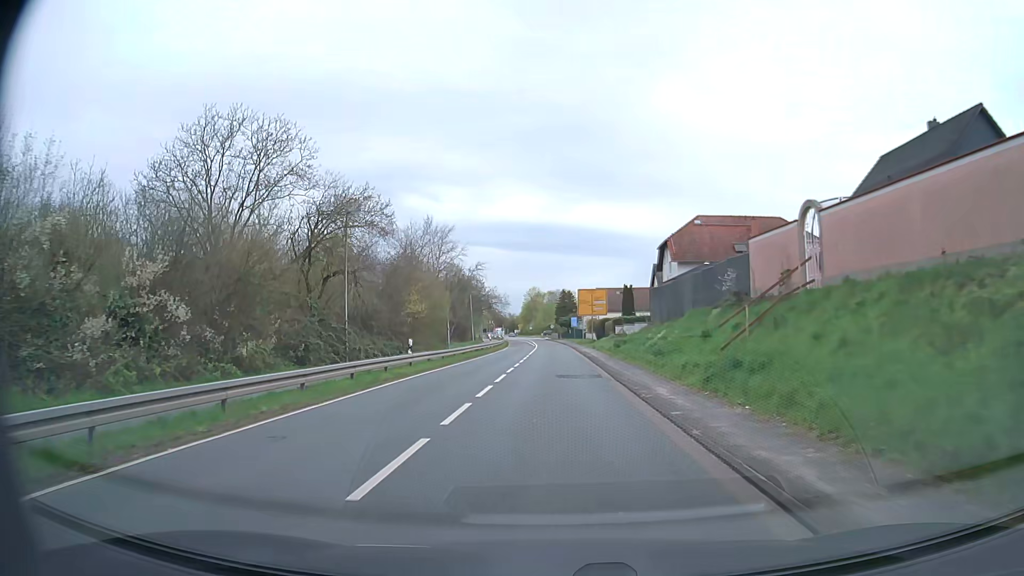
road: secondary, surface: asphalt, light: Day
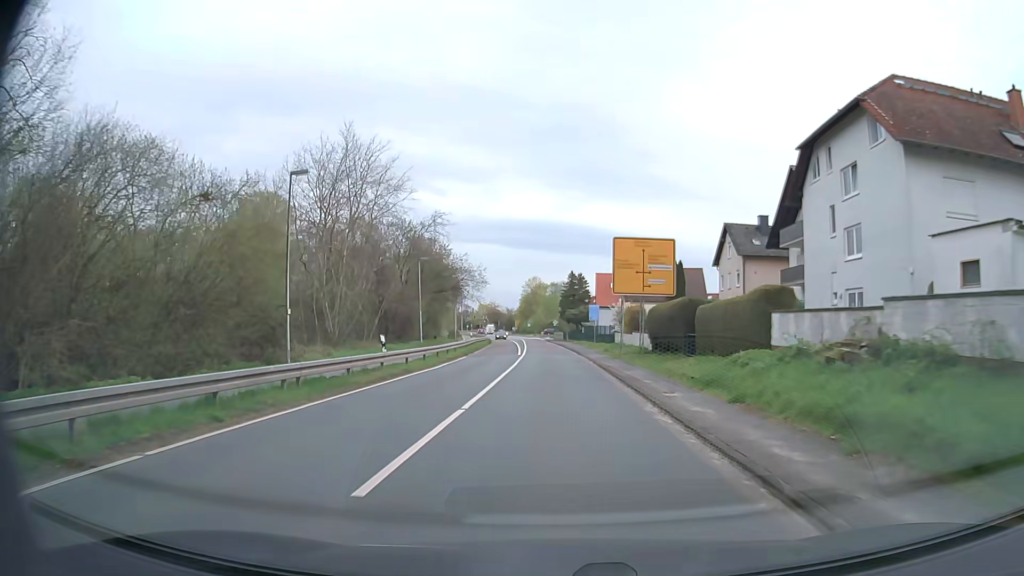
(-0.2, +40.8) m; 0°
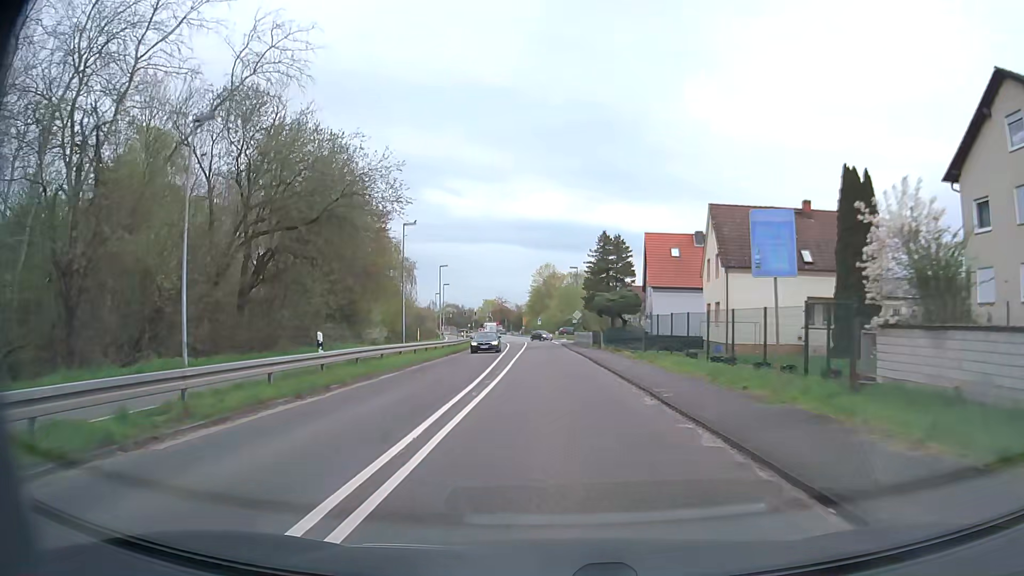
(-0.4, +41.1) m; -1°
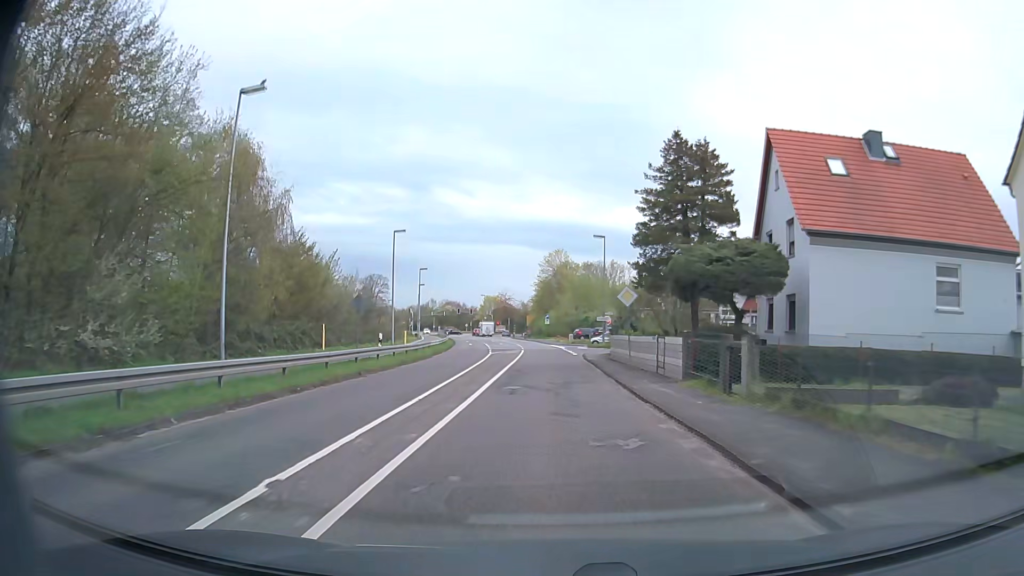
(-0.4, +32.8) m; -1°
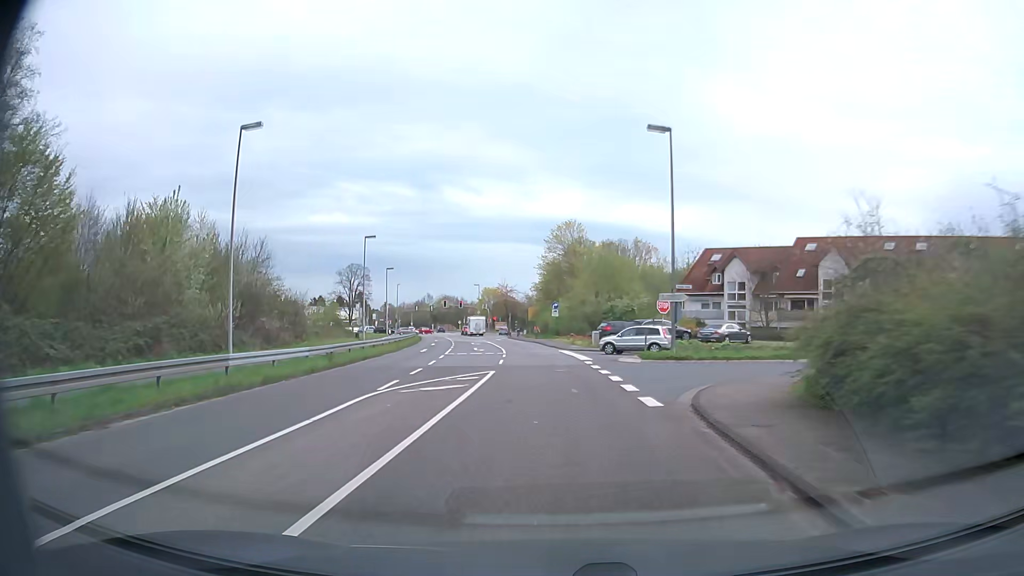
(-0.3, +32.7) m; -1°
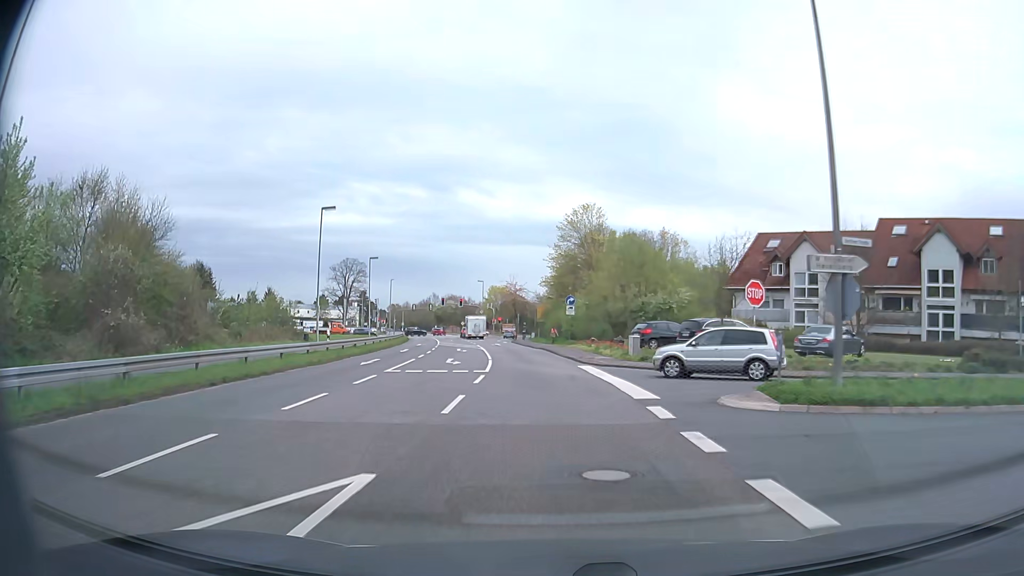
(-0.2, +16.3) m; -1°
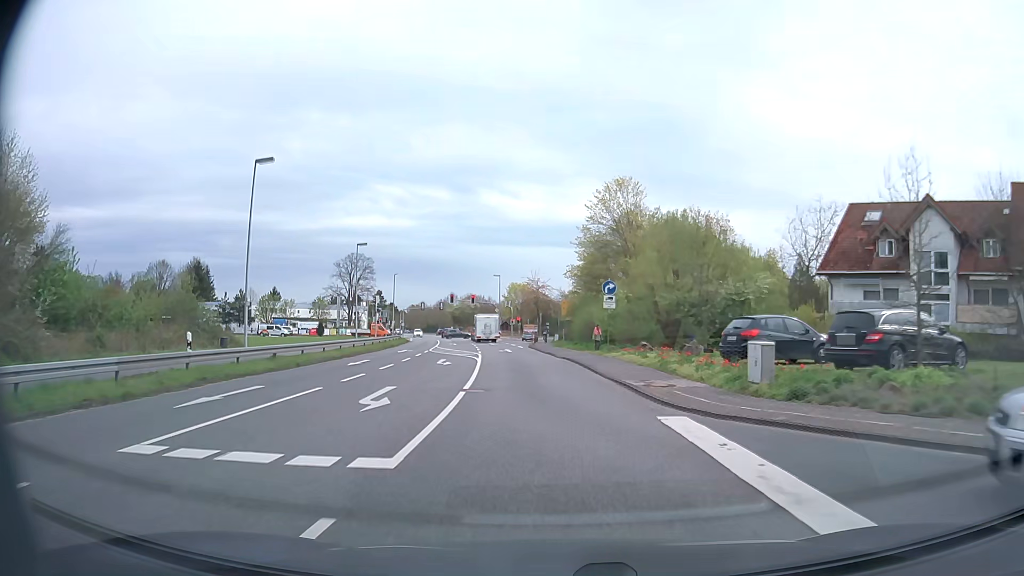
(-0.3, +15.7) m; -2°
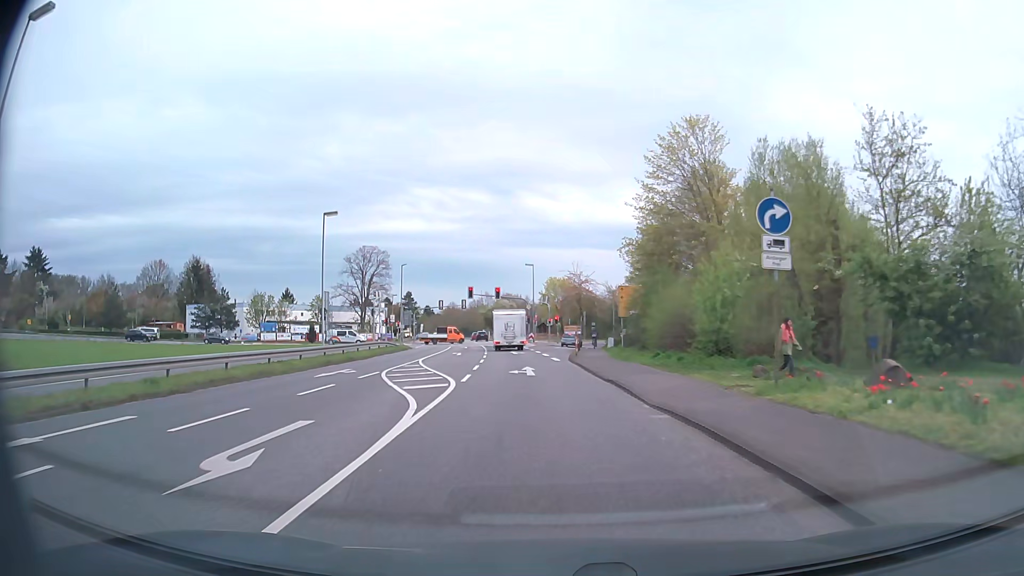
(-0.6, +21.5) m; -4°
